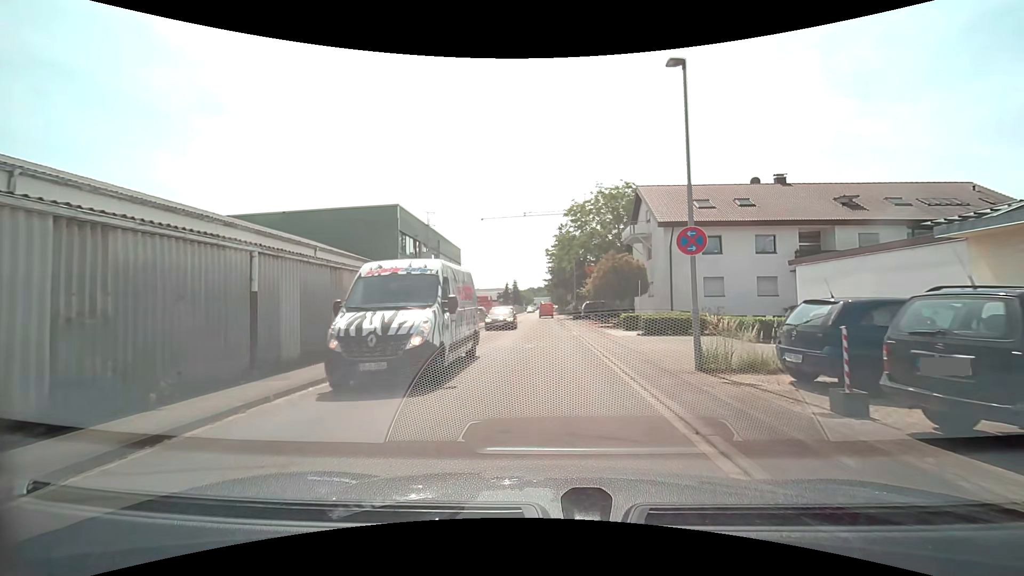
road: residential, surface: asphalt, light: Day
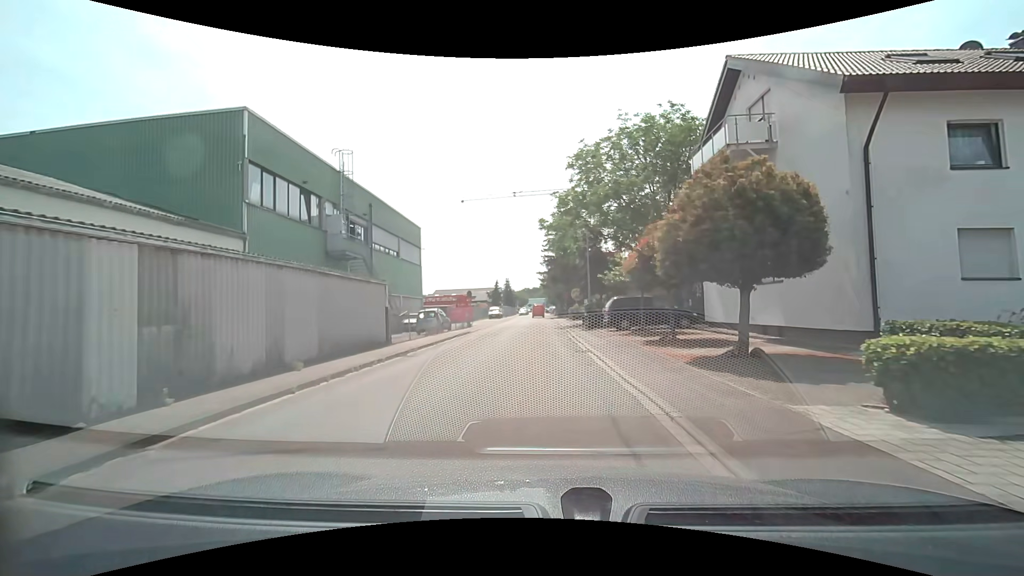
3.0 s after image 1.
(+0.2, +20.8) m; +1°
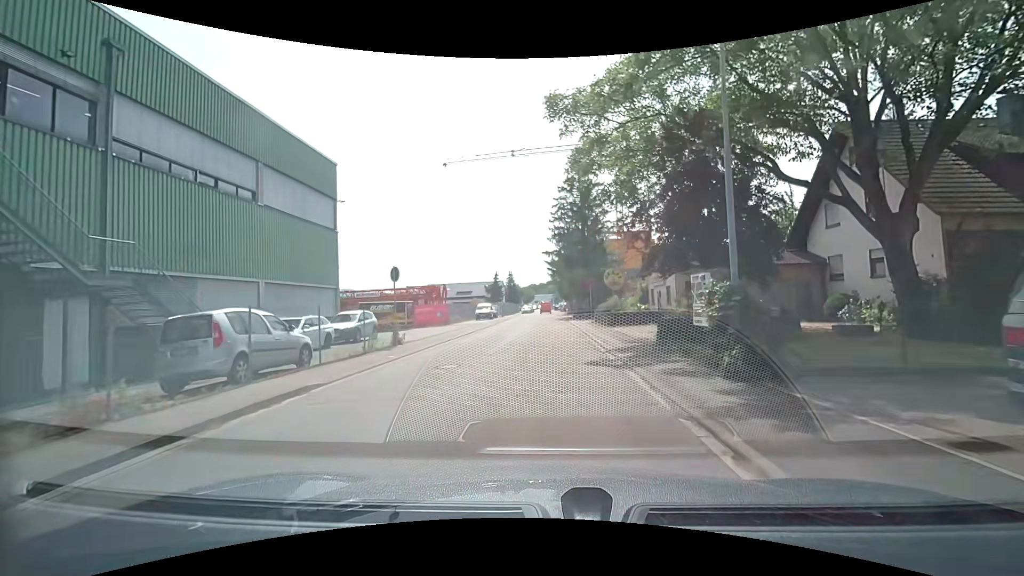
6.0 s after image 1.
(-0.1, +22.3) m; -1°
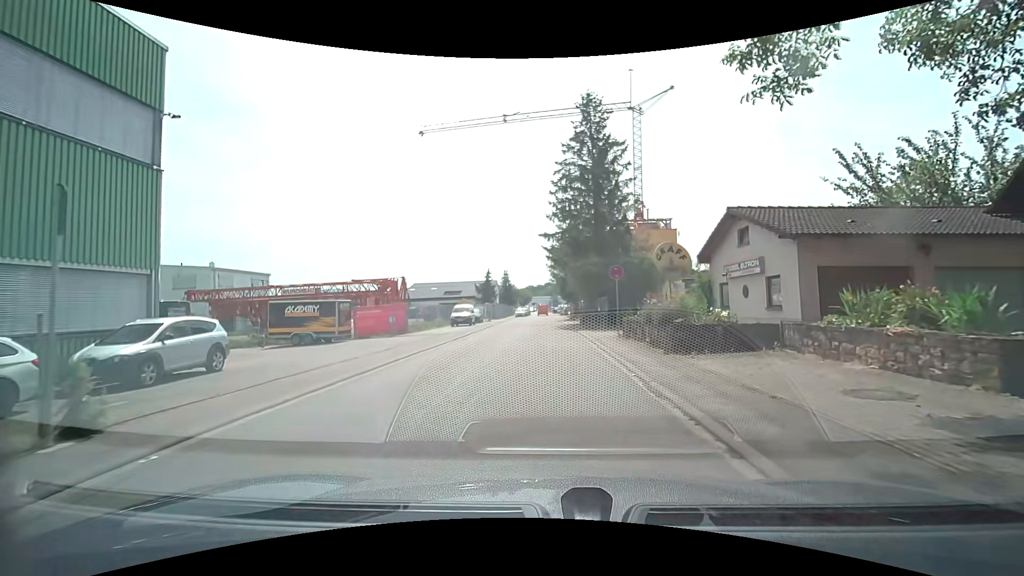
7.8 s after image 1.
(+0.1, +13.3) m; +1°
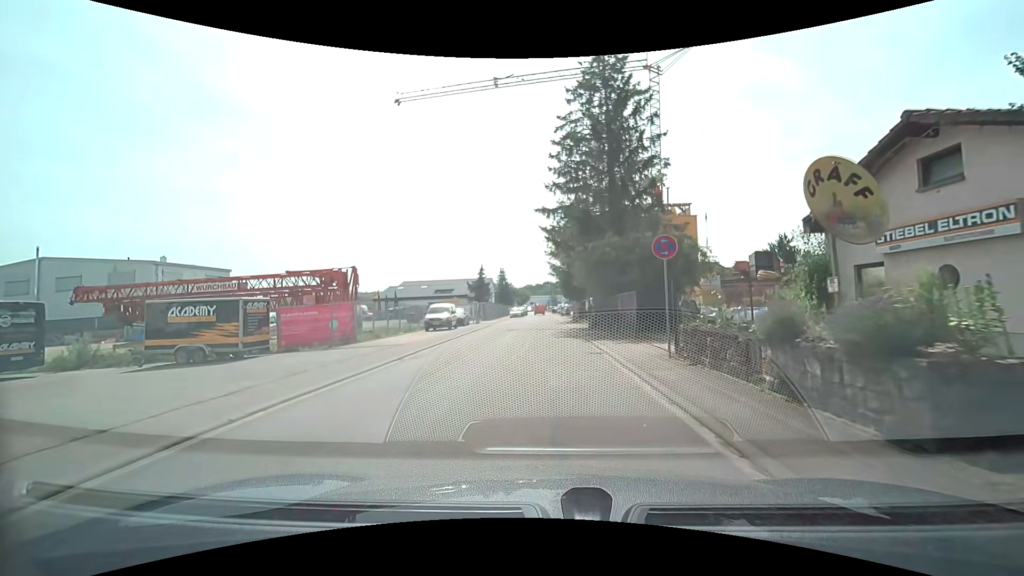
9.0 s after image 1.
(0.0, +8.7) m; 0°
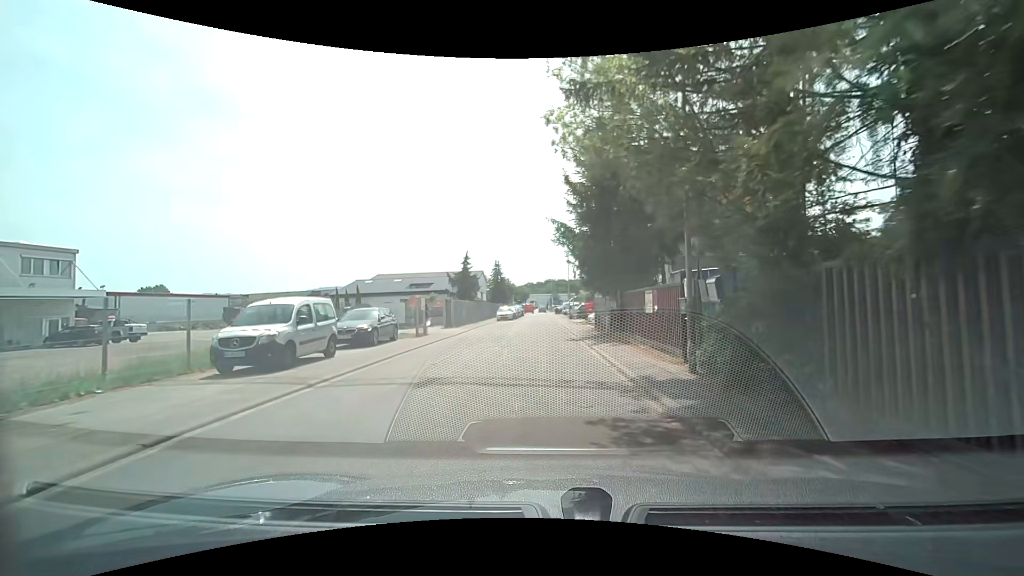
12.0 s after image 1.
(+0.2, +21.3) m; 0°
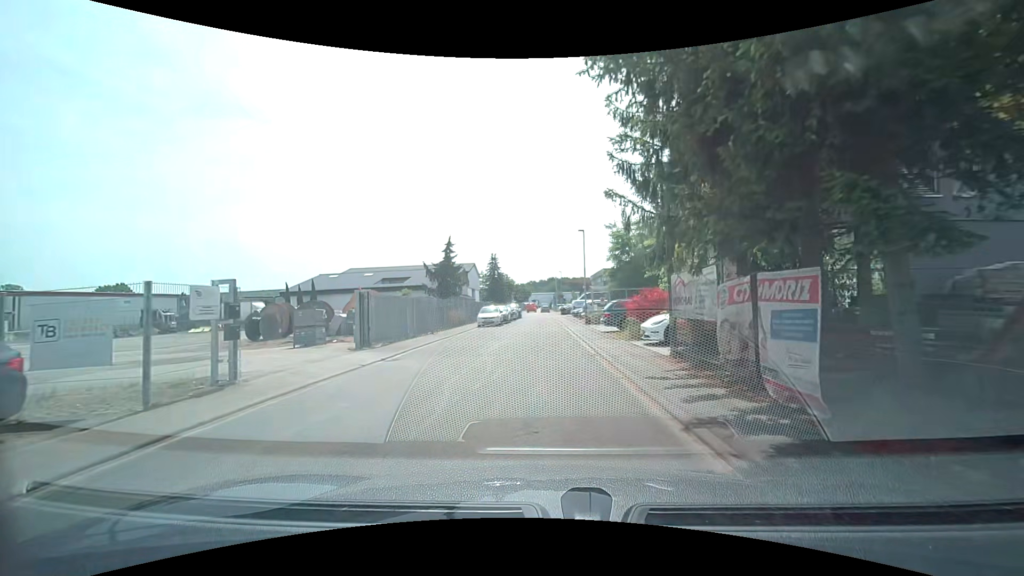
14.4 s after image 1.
(-0.2, +16.7) m; 0°
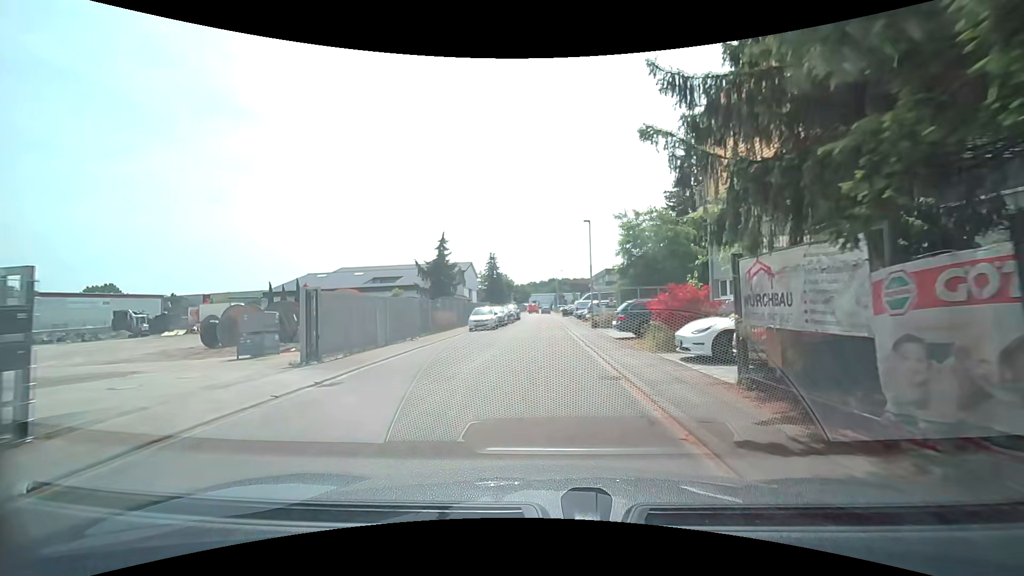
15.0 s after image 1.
(0.0, +4.1) m; 0°
(0, +10) (0, +20) (0, +30) (-1, +40) (-1, +50) (-1, +60) (-1, +70) (-2, +80) (-3, +90) (-4, +100) m
